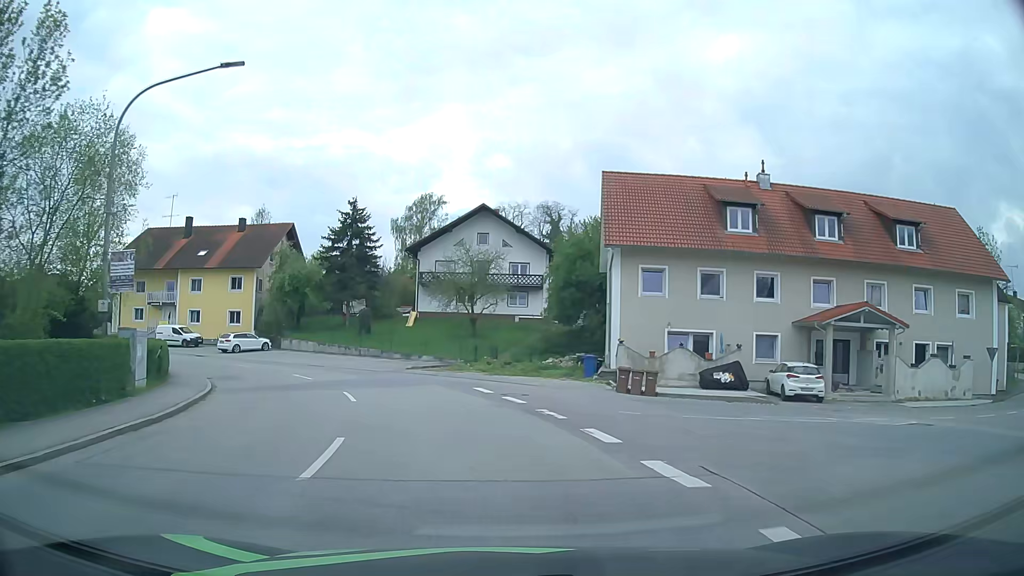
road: secondary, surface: asphalt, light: Day
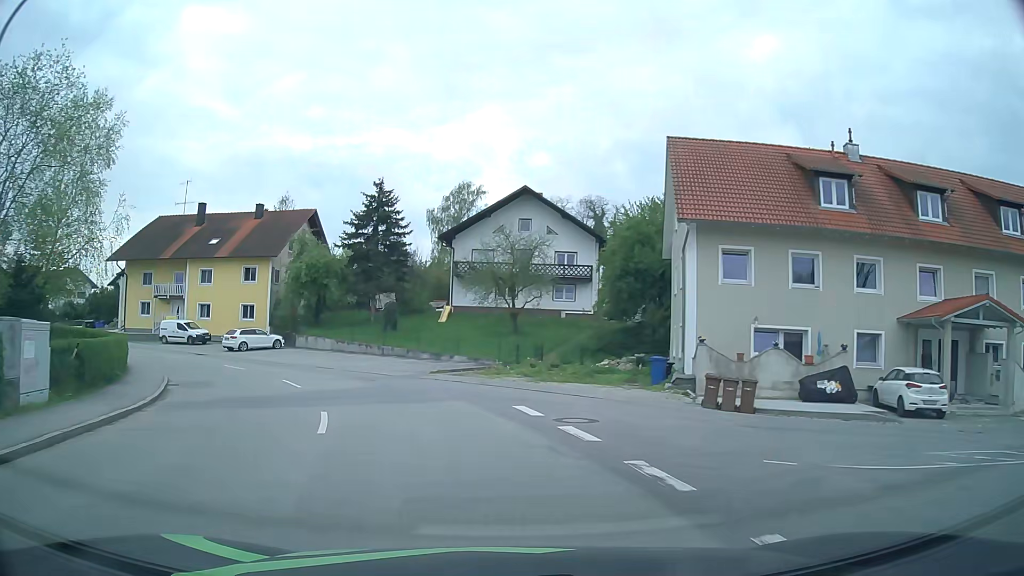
(-0.1, +6.0) m; -3°
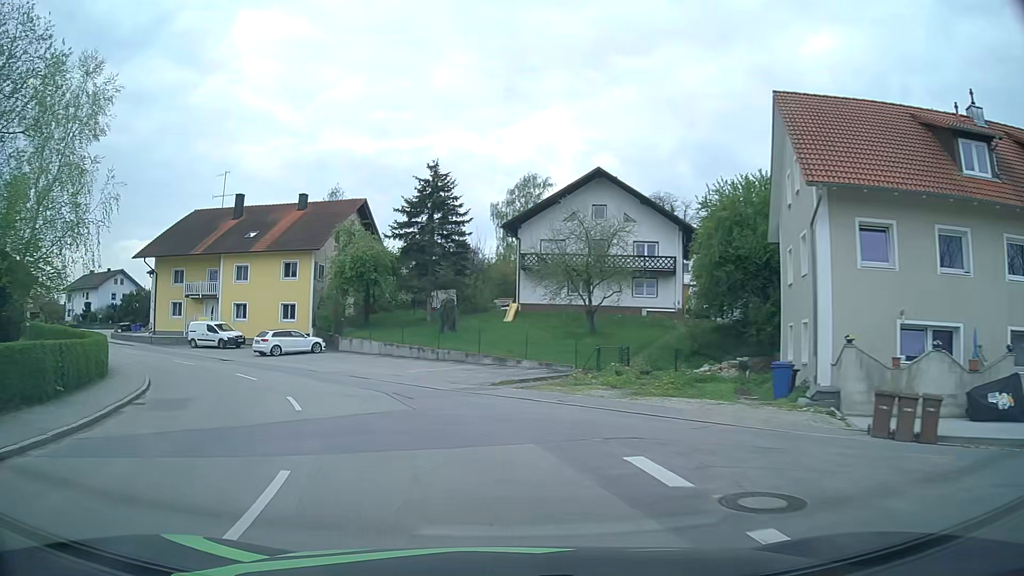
(-0.3, +5.8) m; -6°
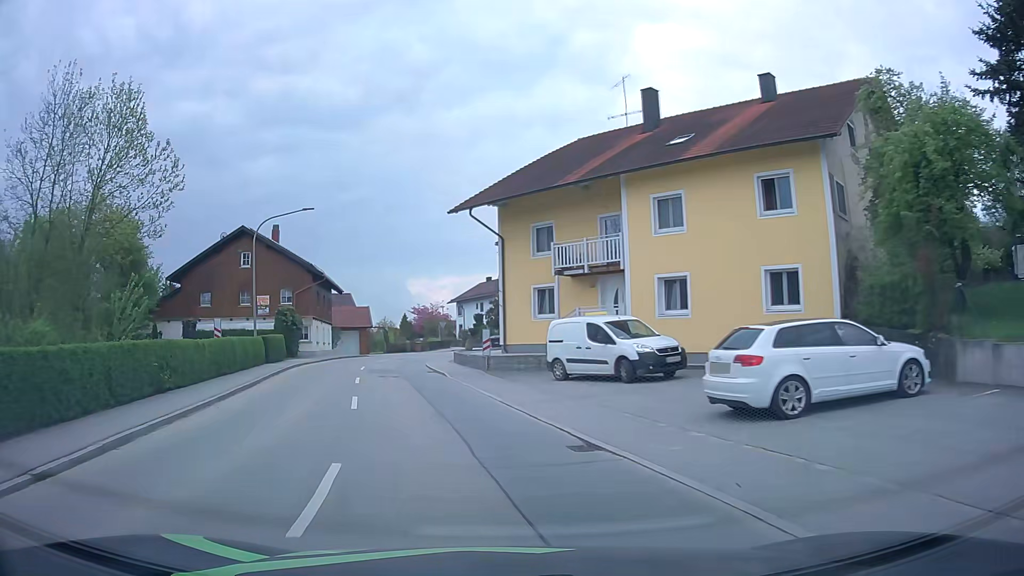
(-8.7, +25.2) m; -39°
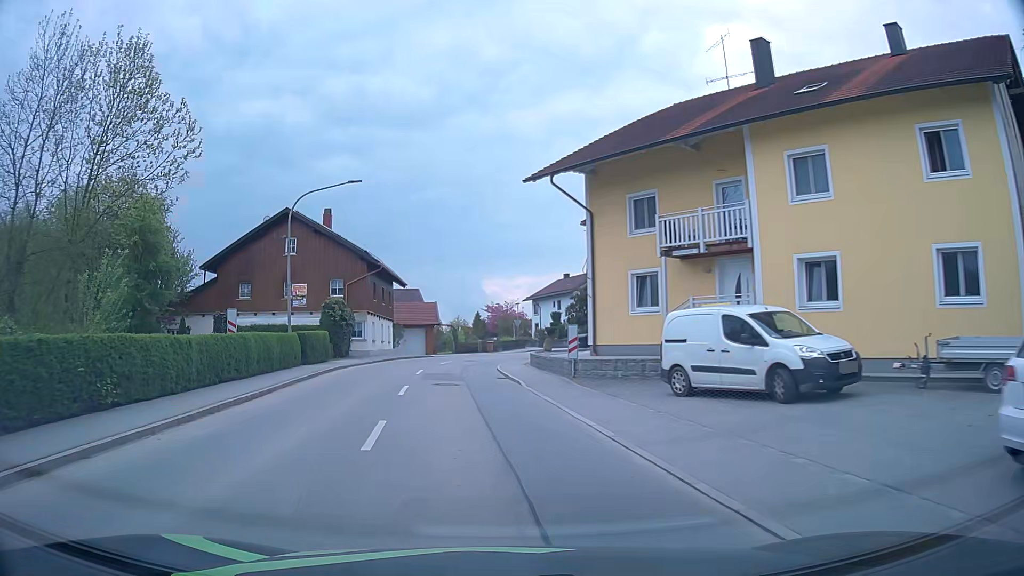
(-0.3, +5.7) m; -6°
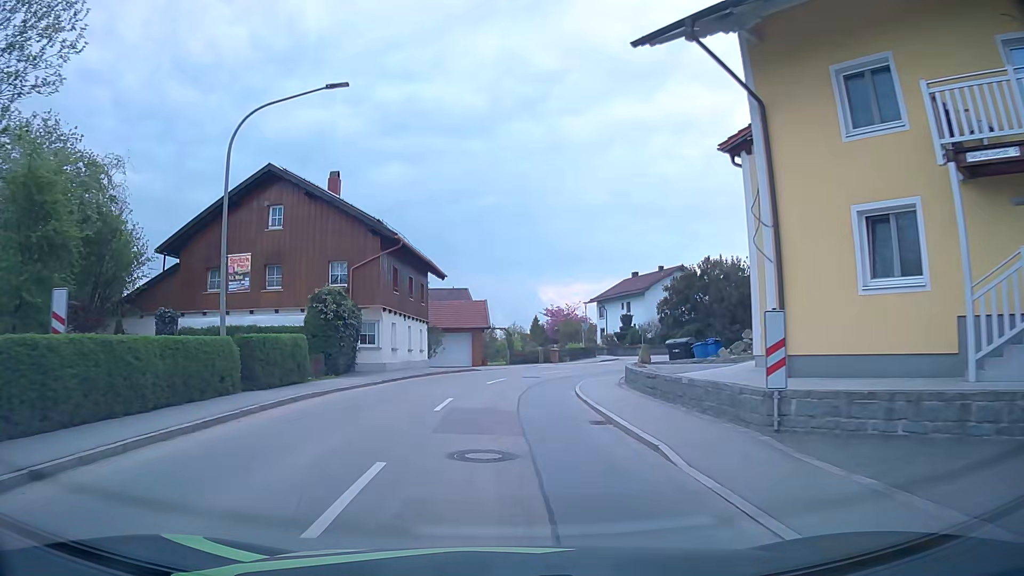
(-0.7, +11.7) m; -5°
